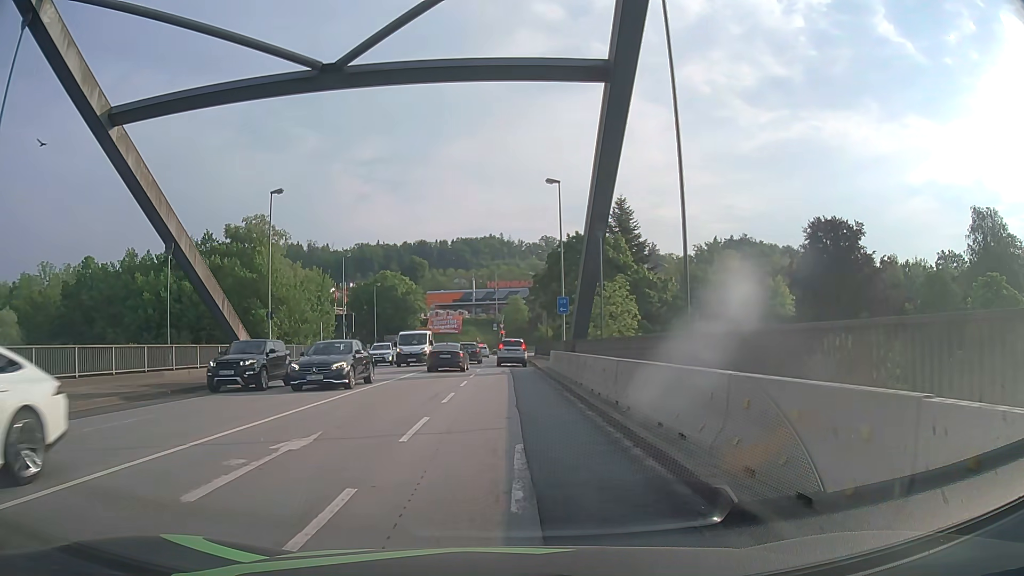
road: primary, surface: asphalt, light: Day
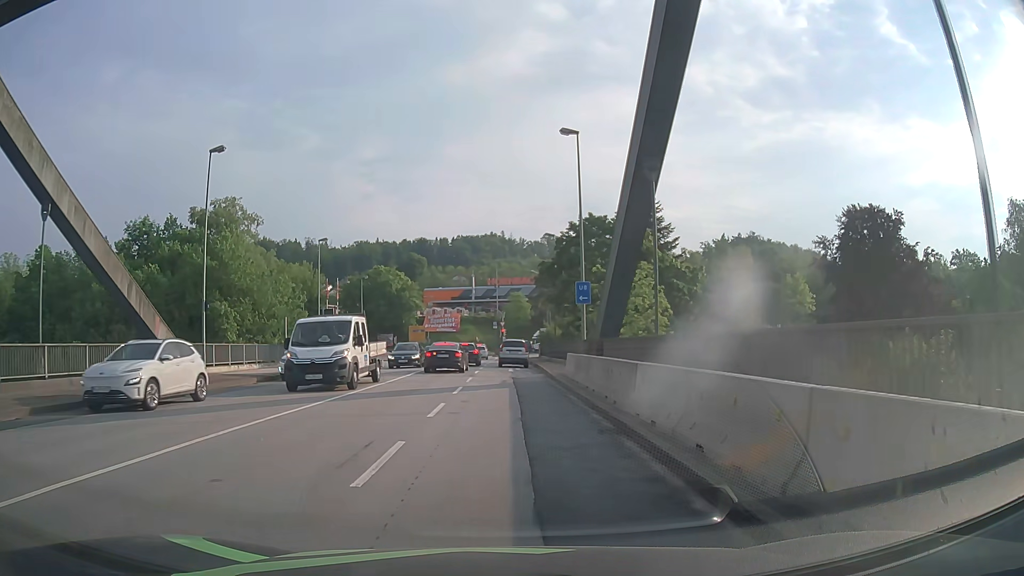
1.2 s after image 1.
(0.0, +9.1) m; 0°
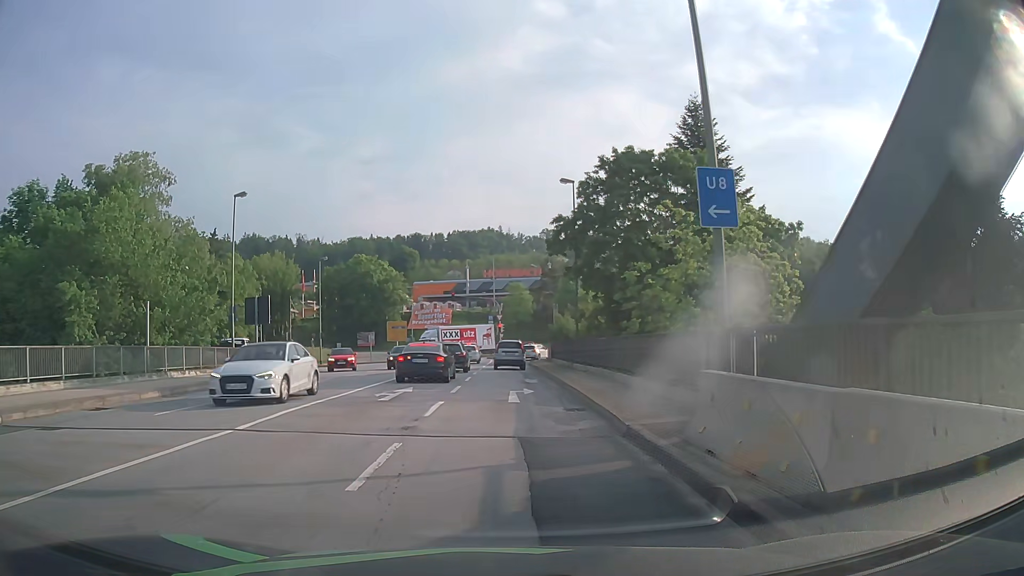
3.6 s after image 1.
(+0.2, +18.1) m; +1°
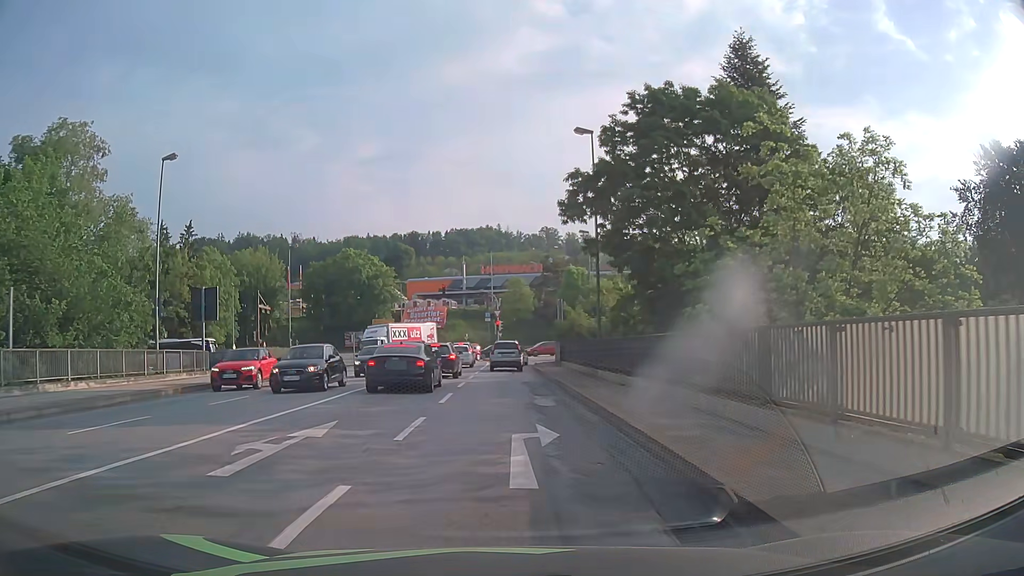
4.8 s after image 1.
(0.0, +9.0) m; 0°
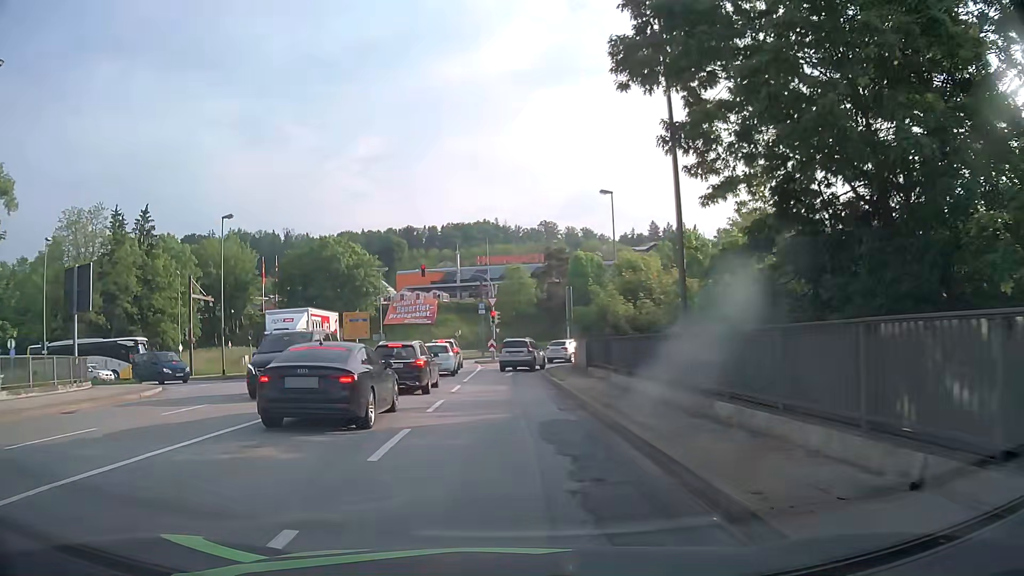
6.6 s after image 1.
(+0.1, +13.5) m; 0°
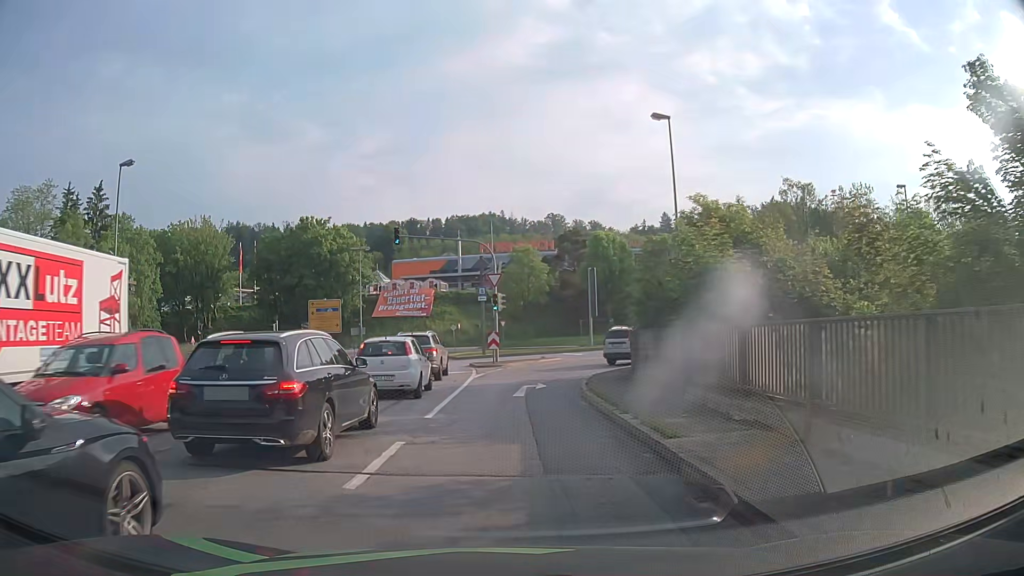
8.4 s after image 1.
(-0.1, +13.6) m; 0°
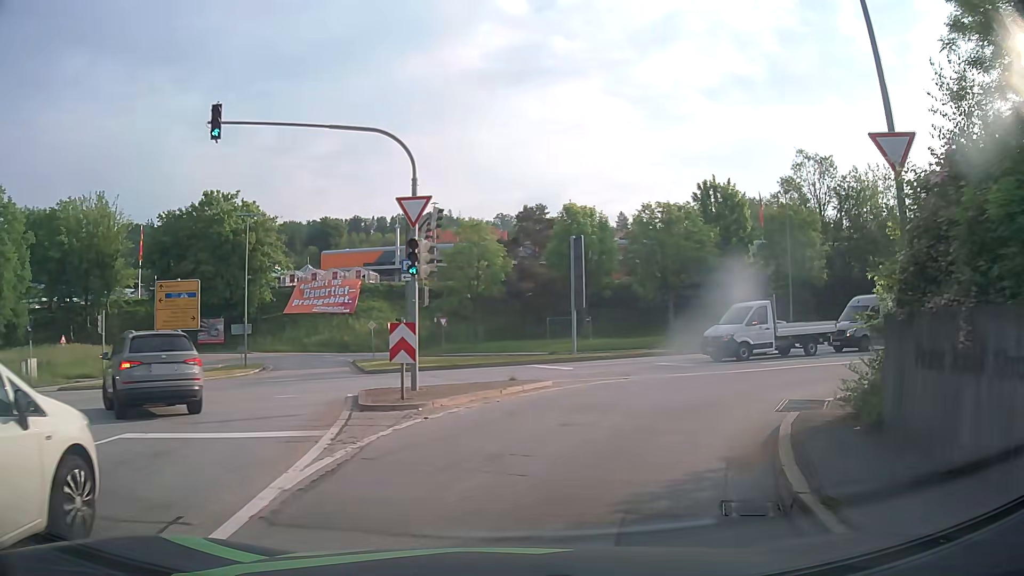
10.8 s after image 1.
(+0.1, +18.1) m; +3°
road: primary_link
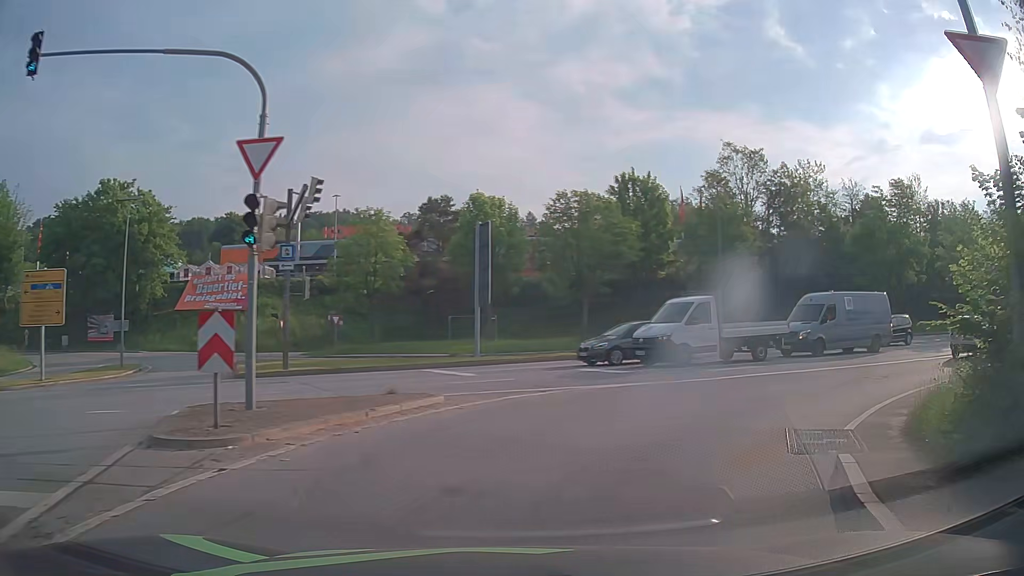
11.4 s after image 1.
(+0.3, +4.5) m; +8°
(+2, +10) (+9, +17) (+18, +22) (+27, +26) (+36, +30) (+45, +34) (+54, +39) (+63, +43) (+72, +47) (+81, +50) m
